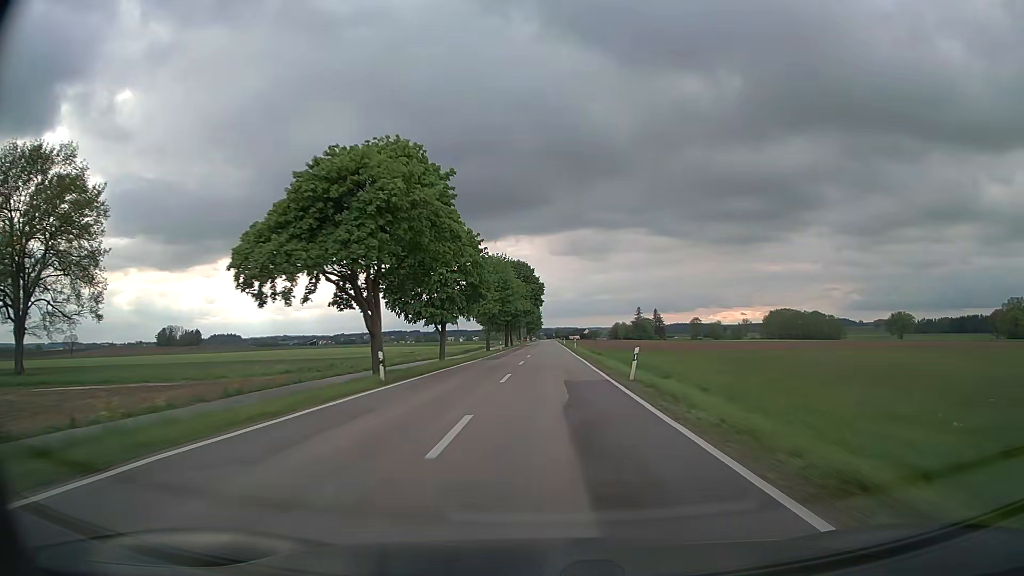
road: secondary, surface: asphalt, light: Day
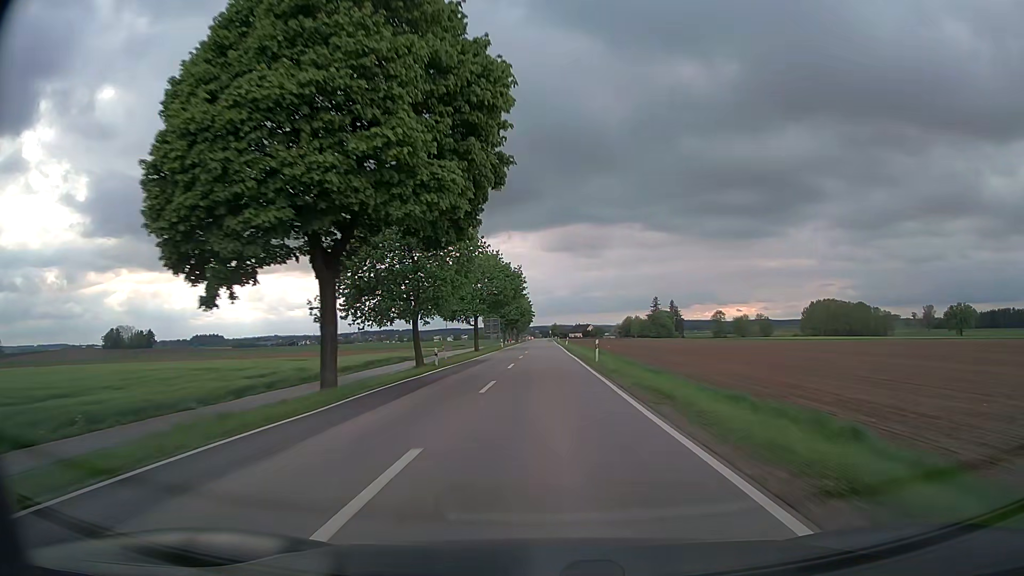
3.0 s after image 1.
(+1.0, +87.4) m; 0°
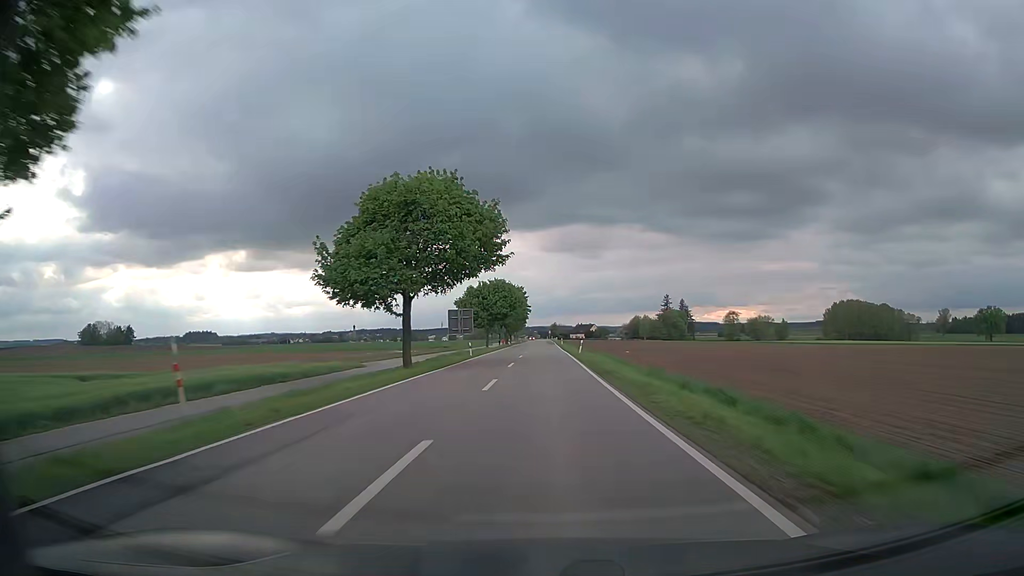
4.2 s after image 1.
(+0.2, +34.9) m; 0°
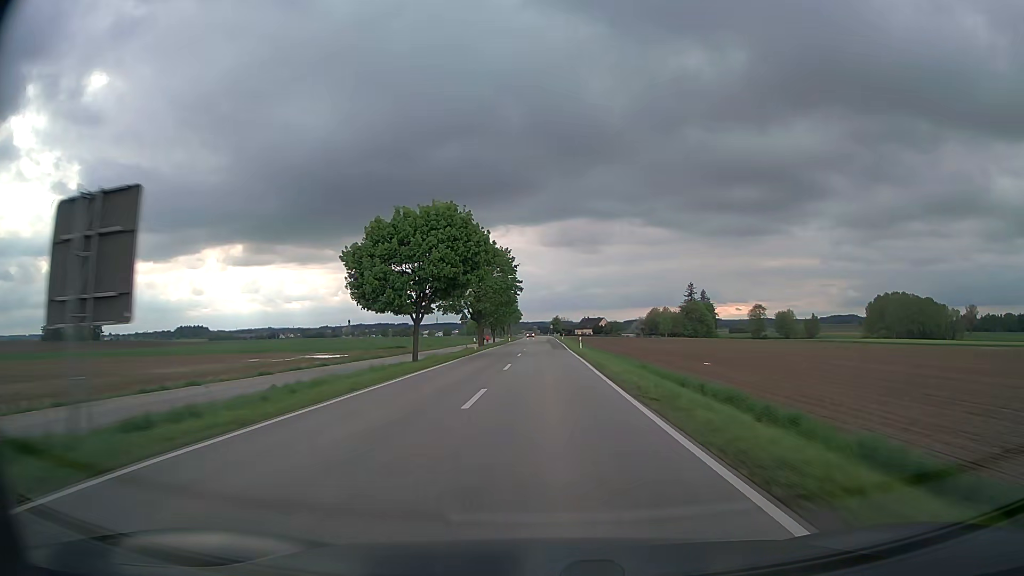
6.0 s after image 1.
(+0.2, +52.4) m; 0°
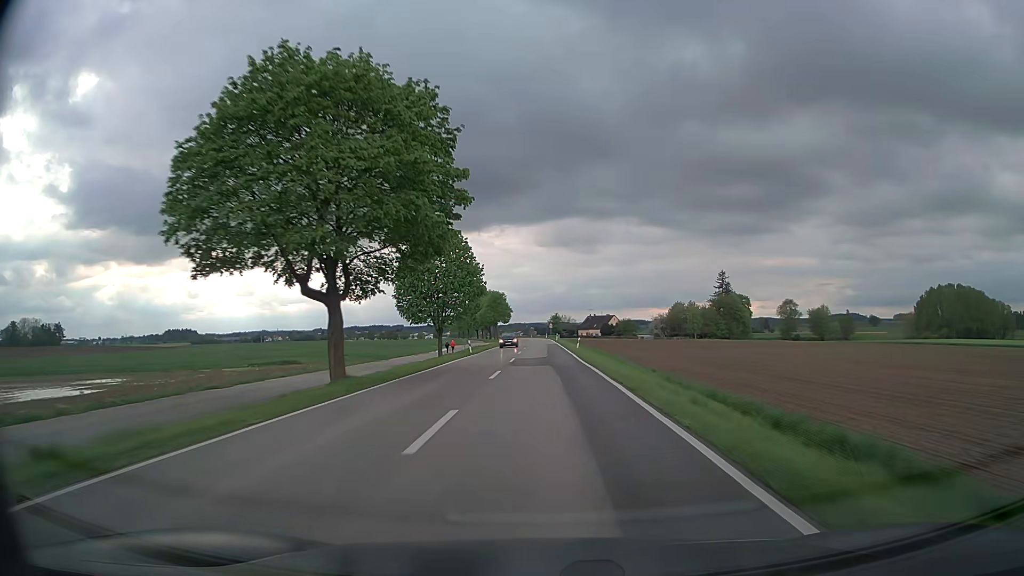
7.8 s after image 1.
(+0.2, +52.4) m; 0°
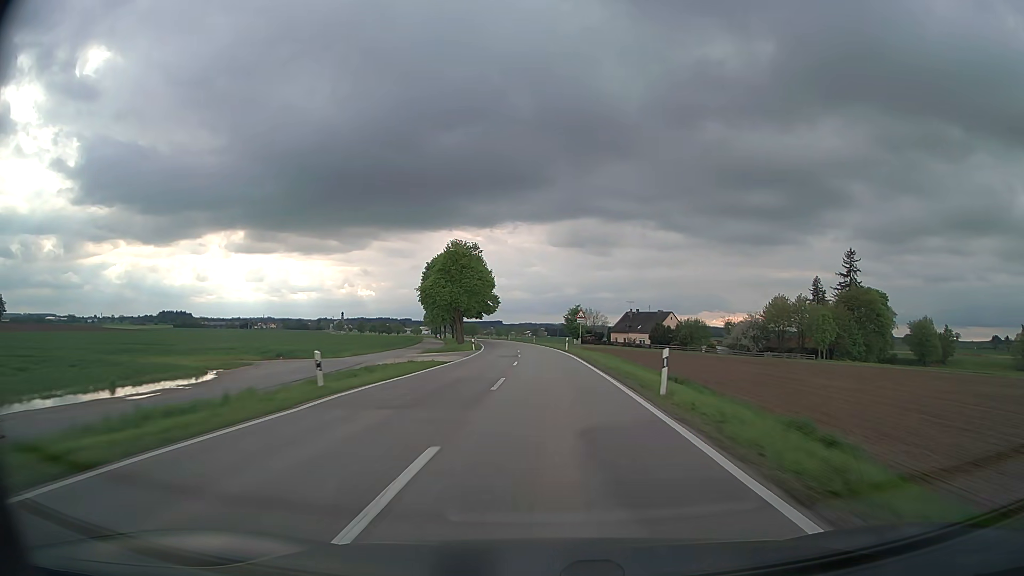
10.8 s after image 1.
(-0.5, +87.3) m; -1°
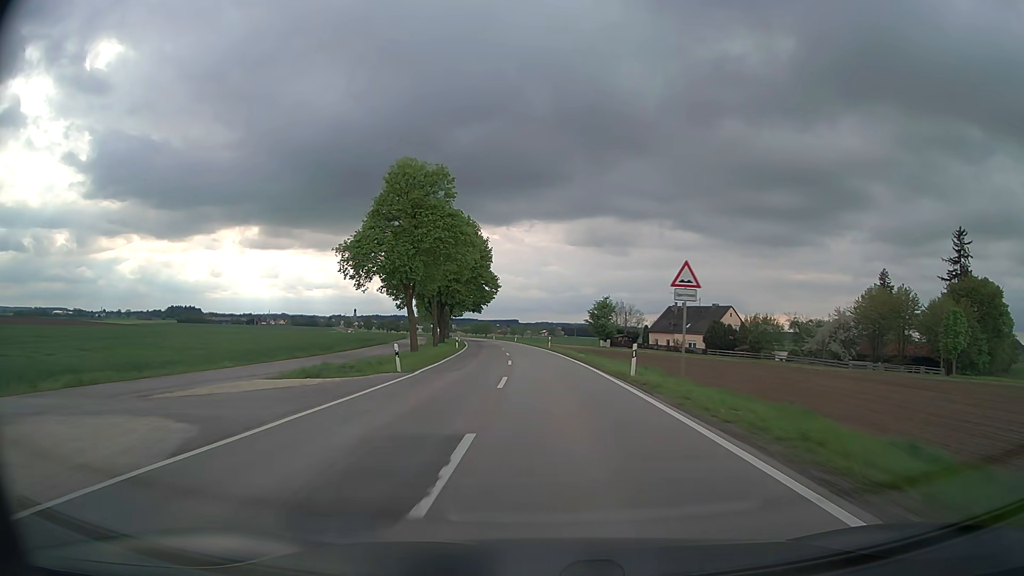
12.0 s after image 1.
(-0.5, +34.9) m; -1°
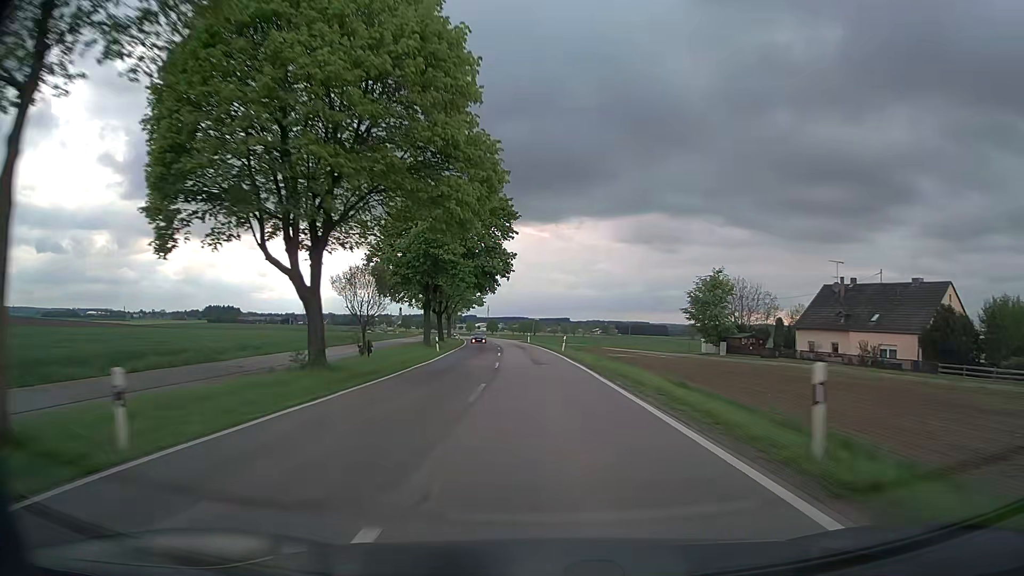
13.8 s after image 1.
(-2.0, +51.8) m; -4°
(0, +10) (0, +20) (-1, +30) (-1, +40) (-2, +50) (-3, +60) (-4, +70) (-5, +80) (-6, +90) (-7, +100) m
